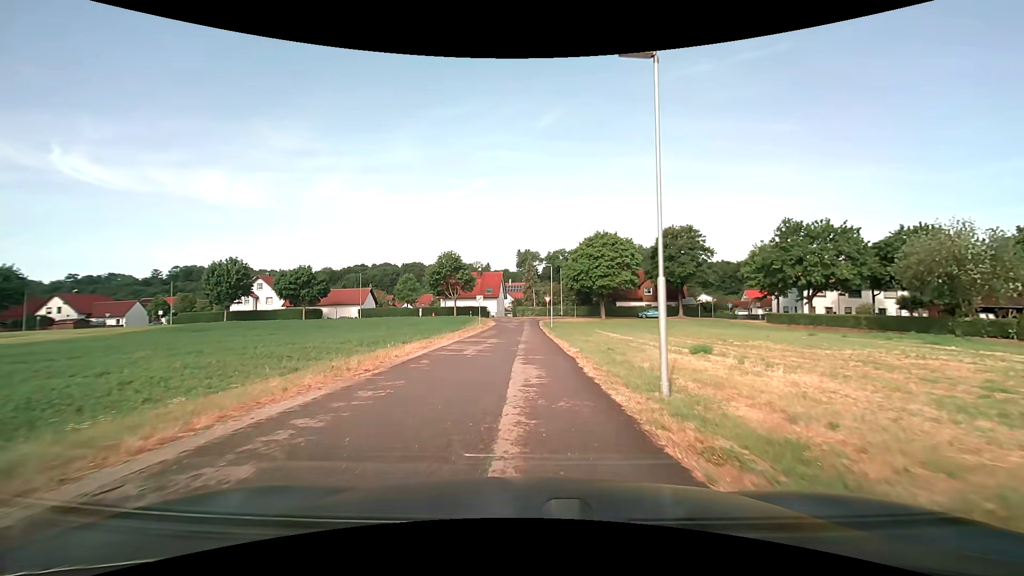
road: residential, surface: asphalt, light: Day
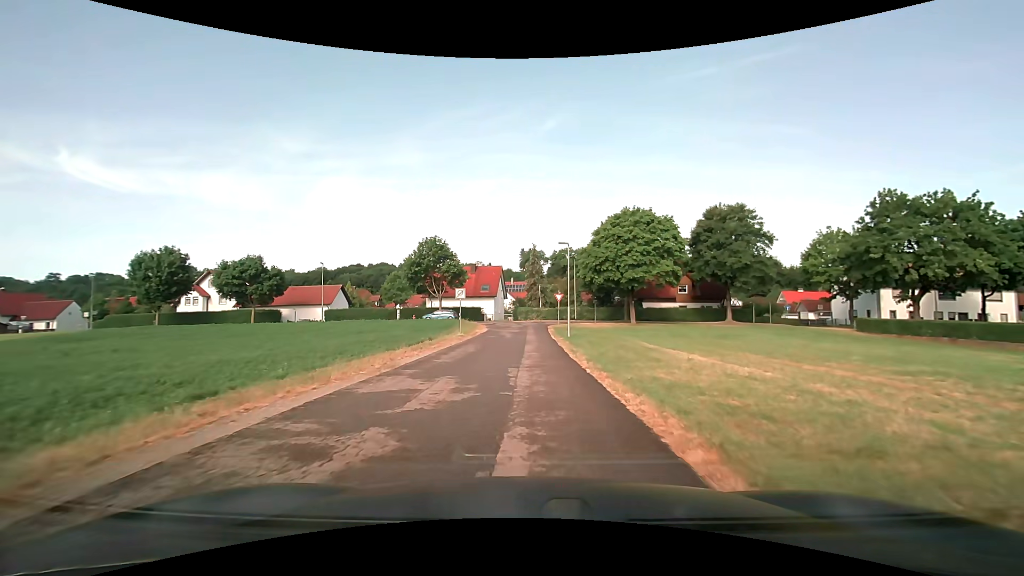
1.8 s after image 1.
(+0.1, +16.4) m; 0°
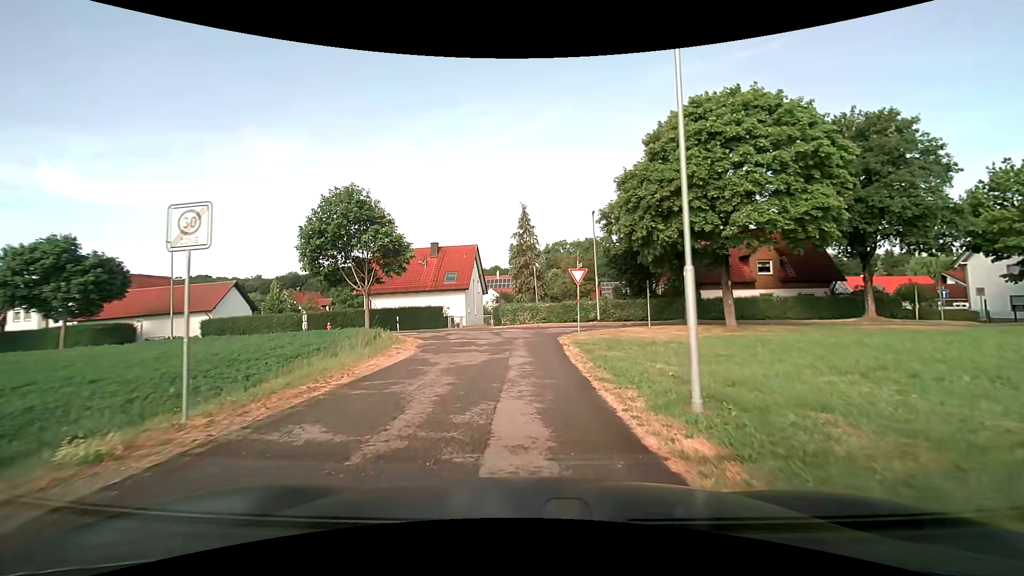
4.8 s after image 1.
(+0.4, +25.2) m; +2°
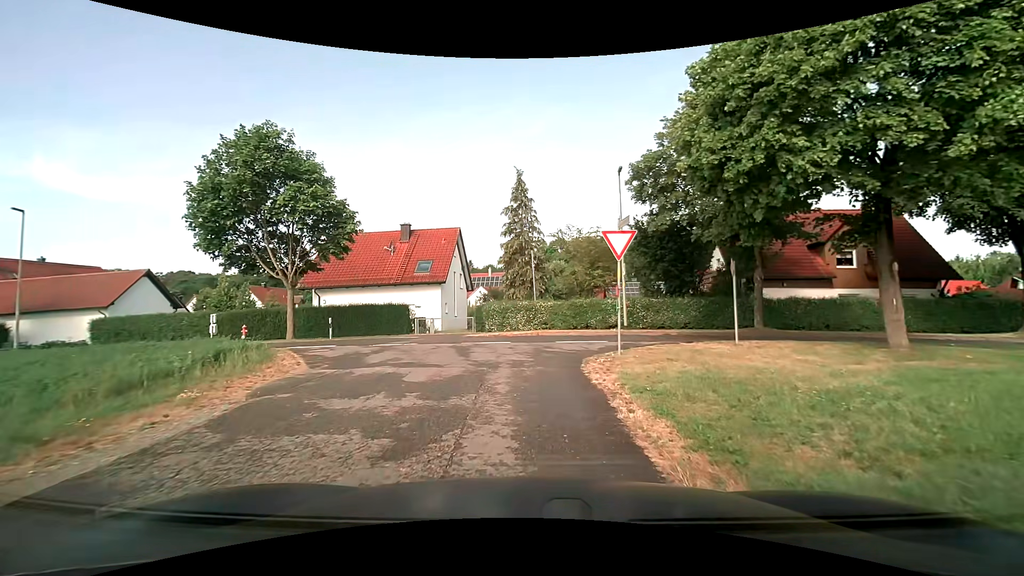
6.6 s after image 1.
(-0.1, +10.9) m; +1°
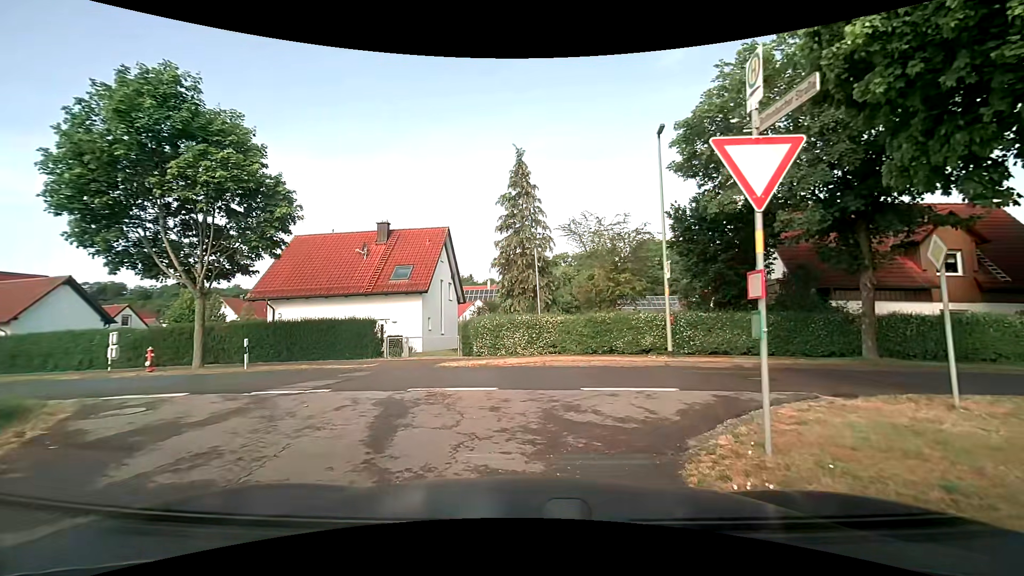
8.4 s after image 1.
(0.0, +7.0) m; -1°
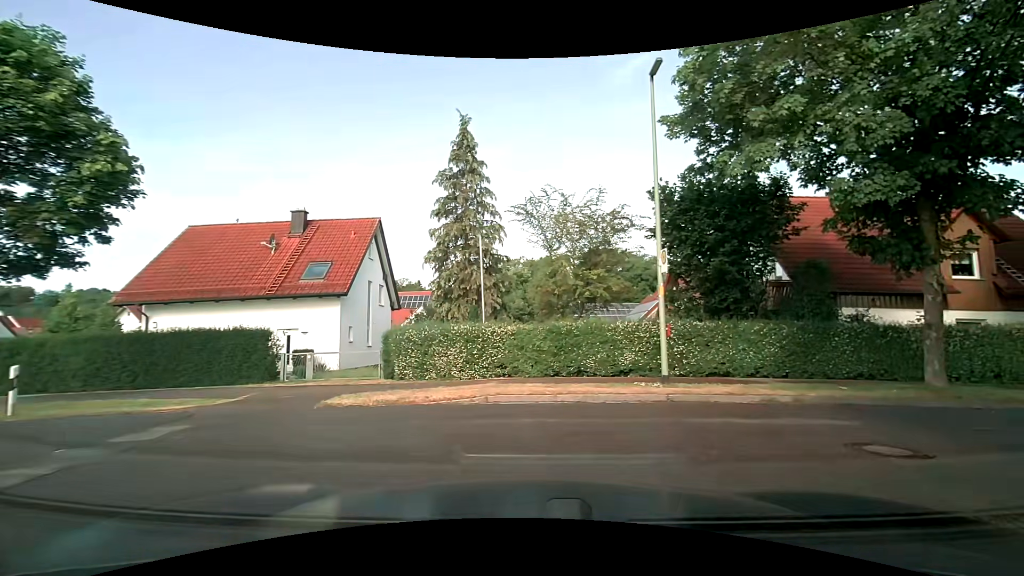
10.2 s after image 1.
(+0.1, +5.2) m; +5°
